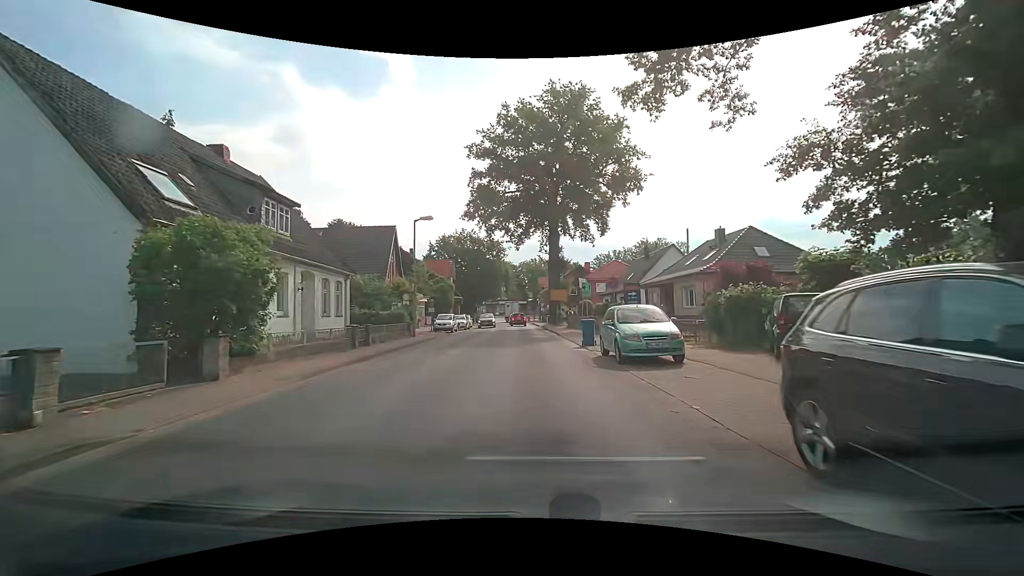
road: tertiary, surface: asphalt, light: Day
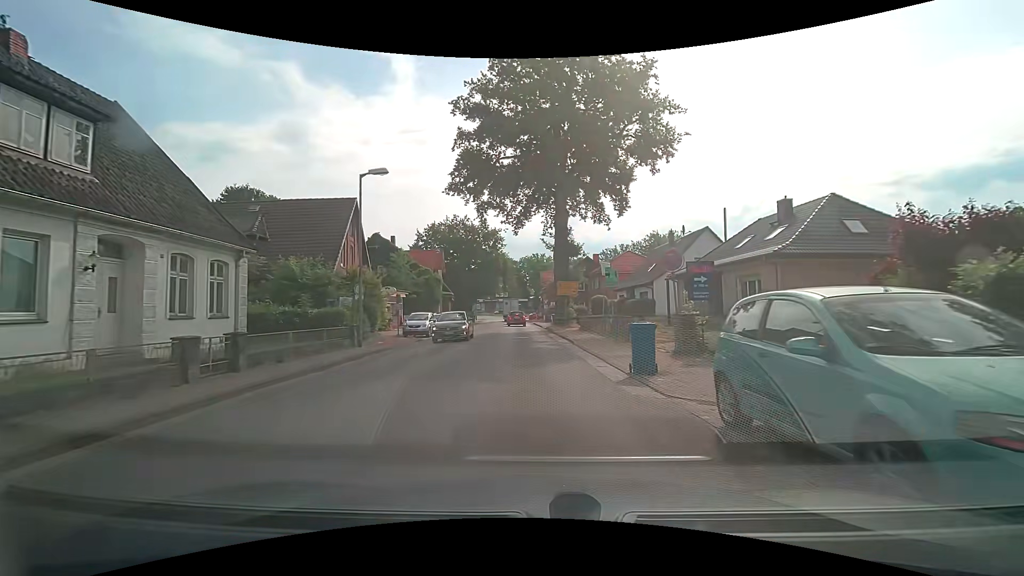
(+0.1, +9.8) m; +1°
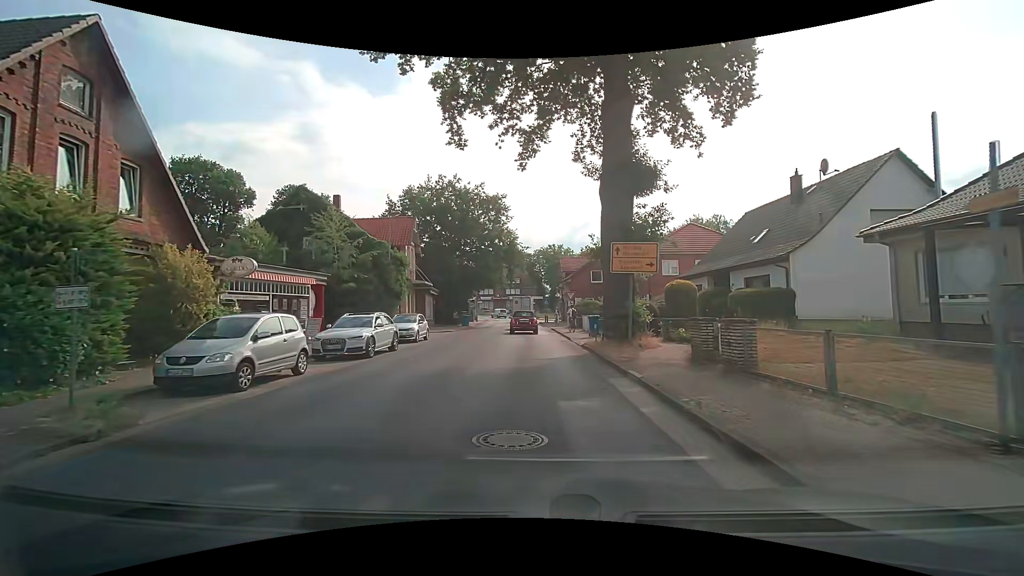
(-0.3, +20.6) m; -1°
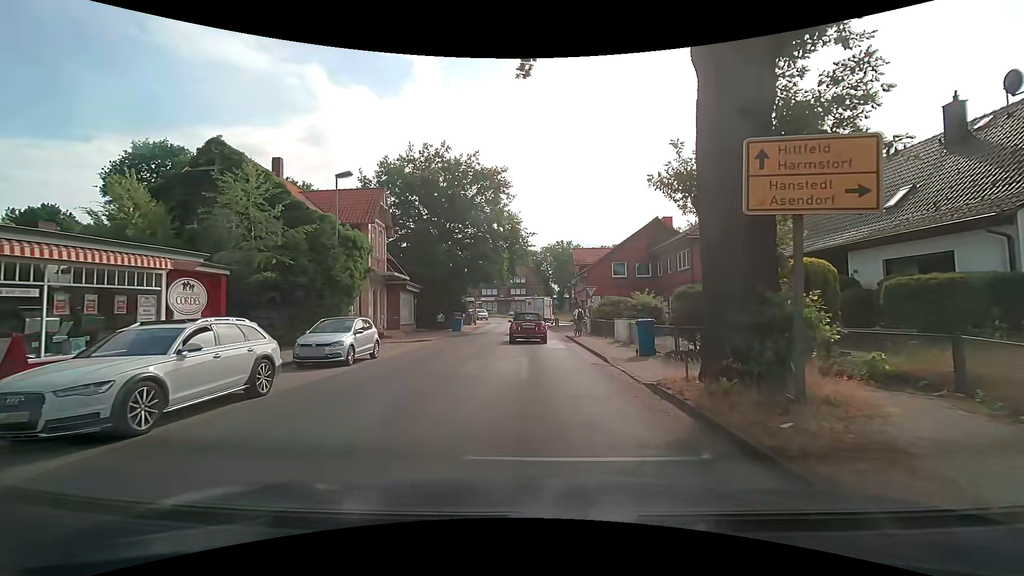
(-0.1, +10.0) m; -2°
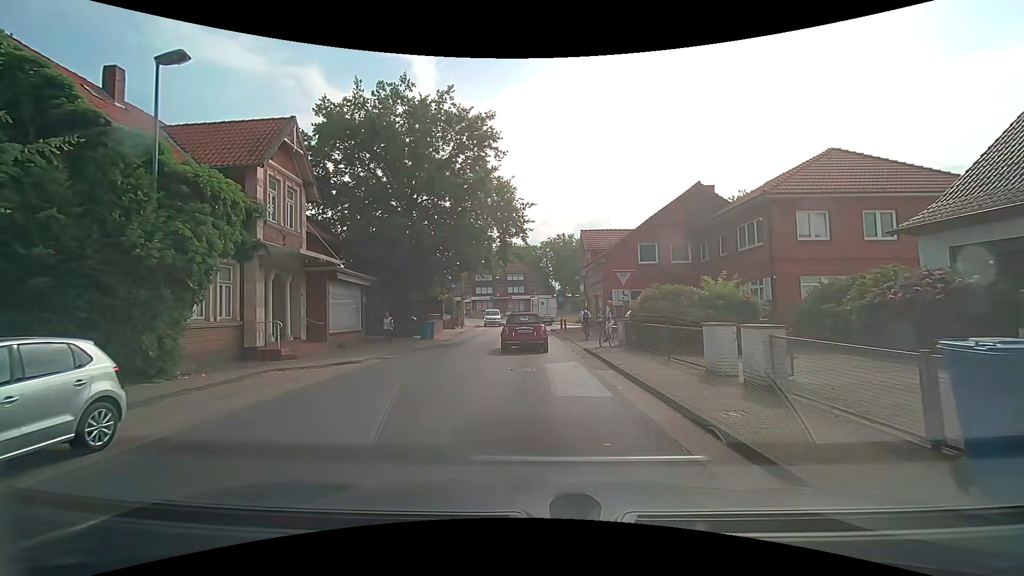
(+0.1, +11.2) m; +1°
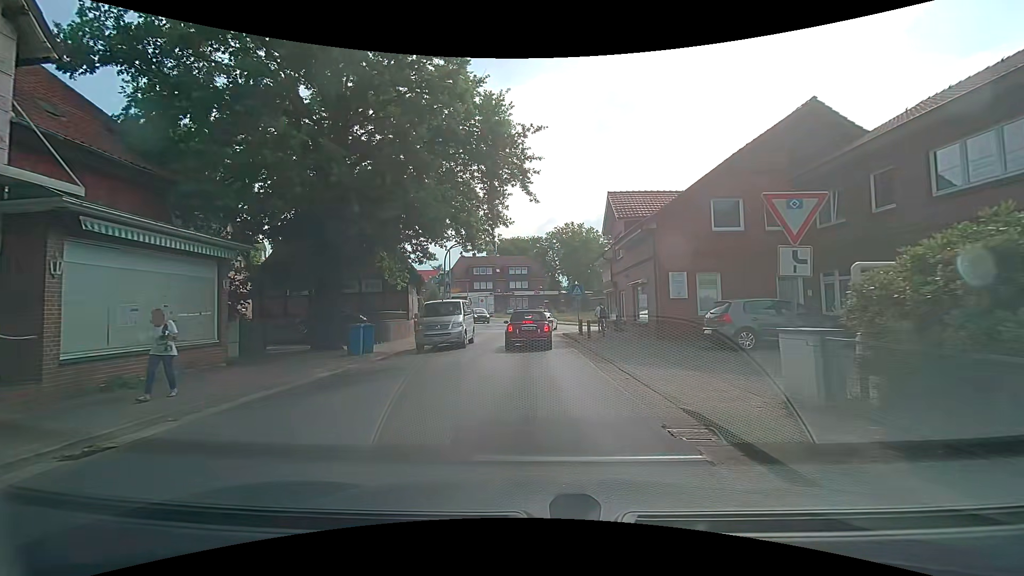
(-0.2, +12.3) m; -2°
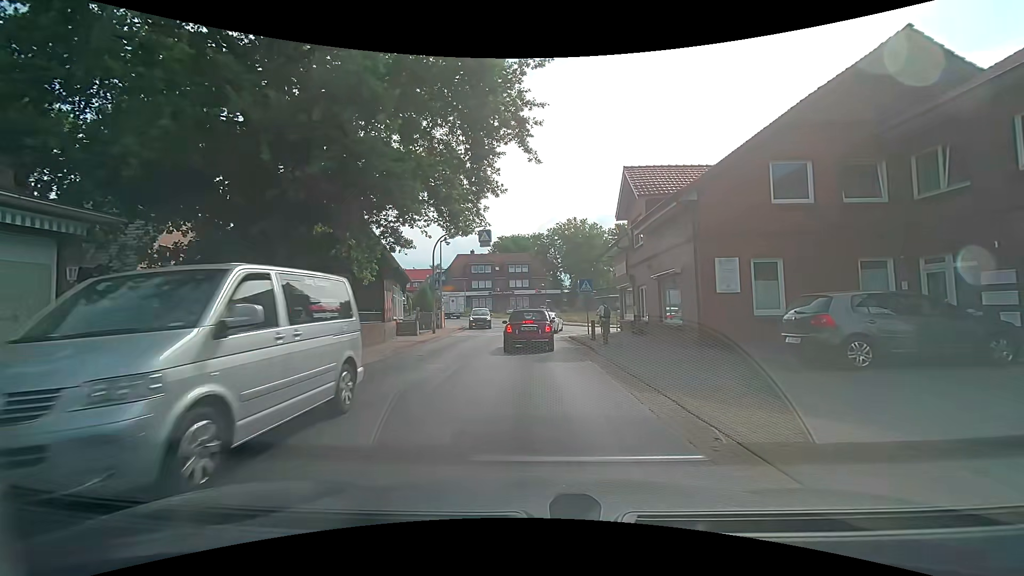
(0.0, +4.8) m; 0°
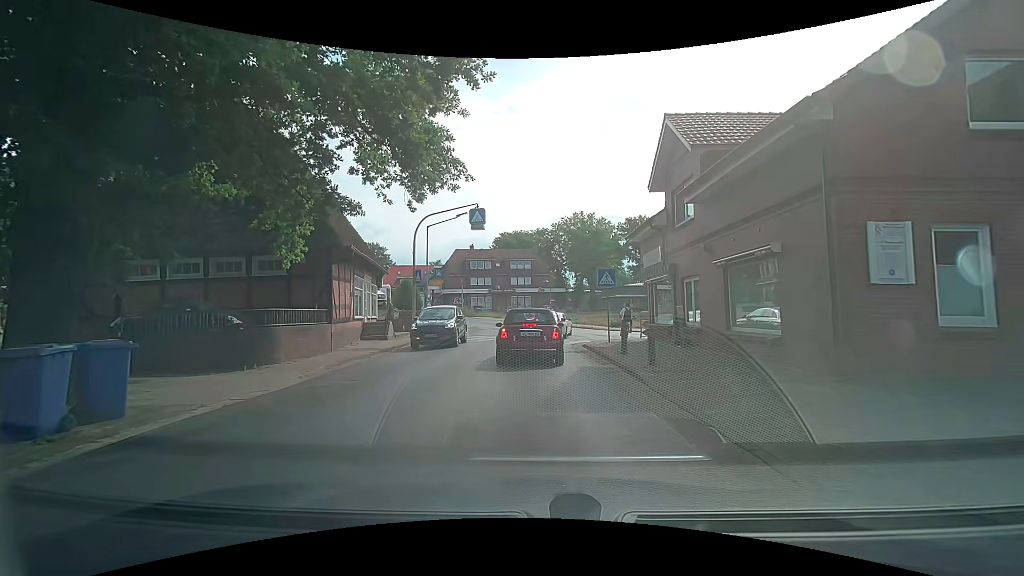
(0.0, +6.4) m; +1°
